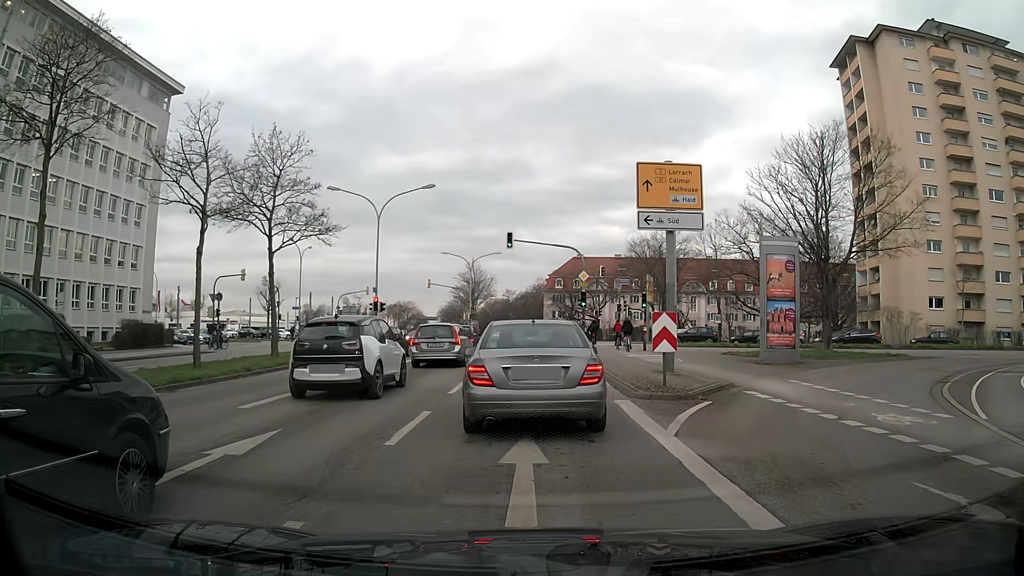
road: primary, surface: asphalt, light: Day
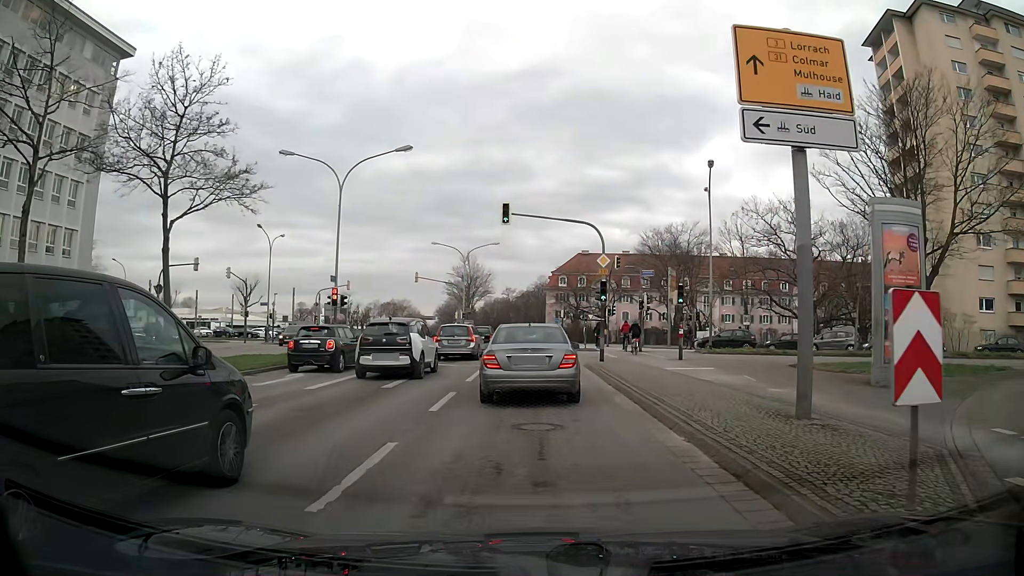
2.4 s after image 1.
(+0.1, +9.3) m; +1°
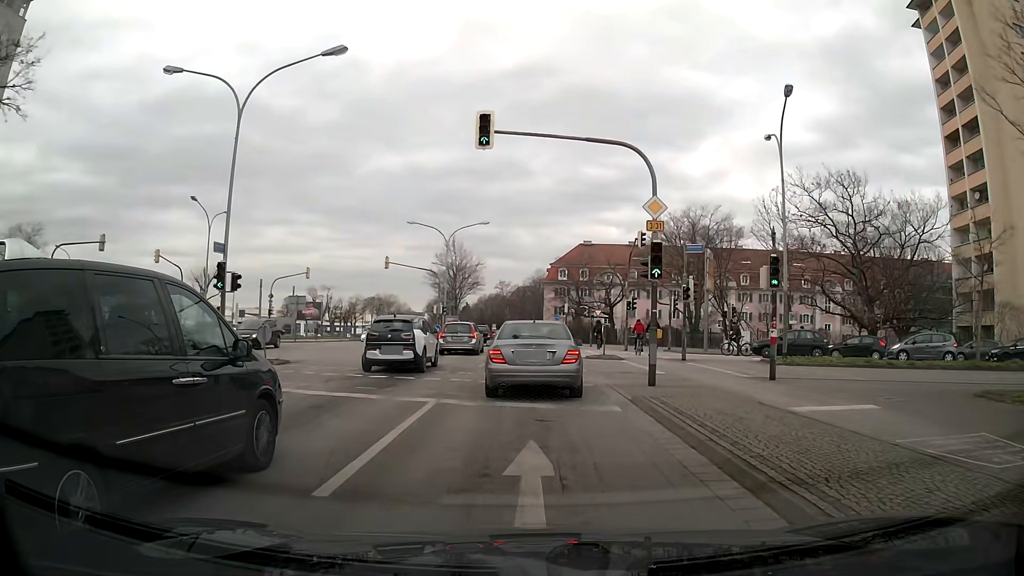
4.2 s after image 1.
(+0.1, +12.0) m; 0°
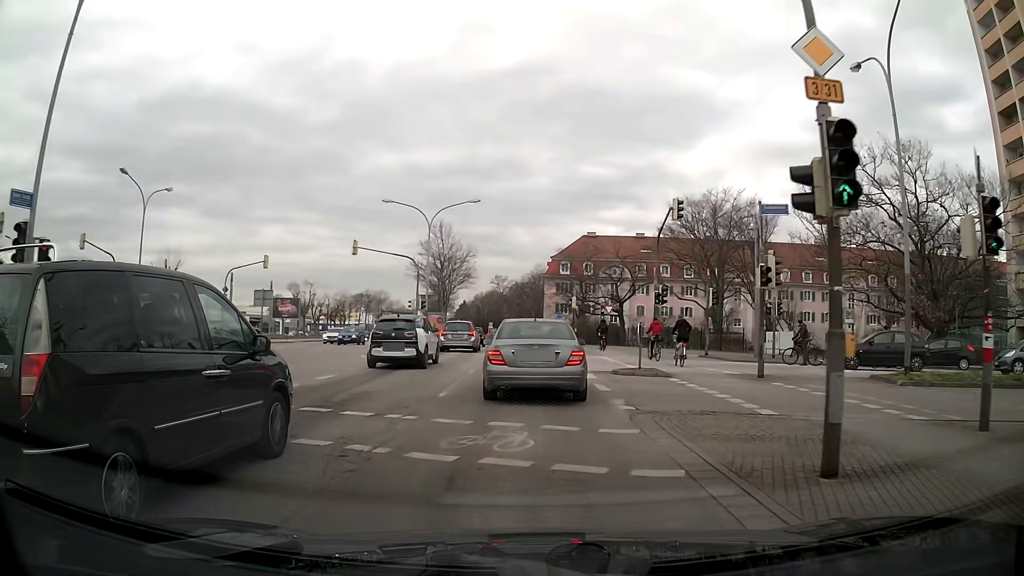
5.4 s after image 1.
(0.0, +9.3) m; 0°
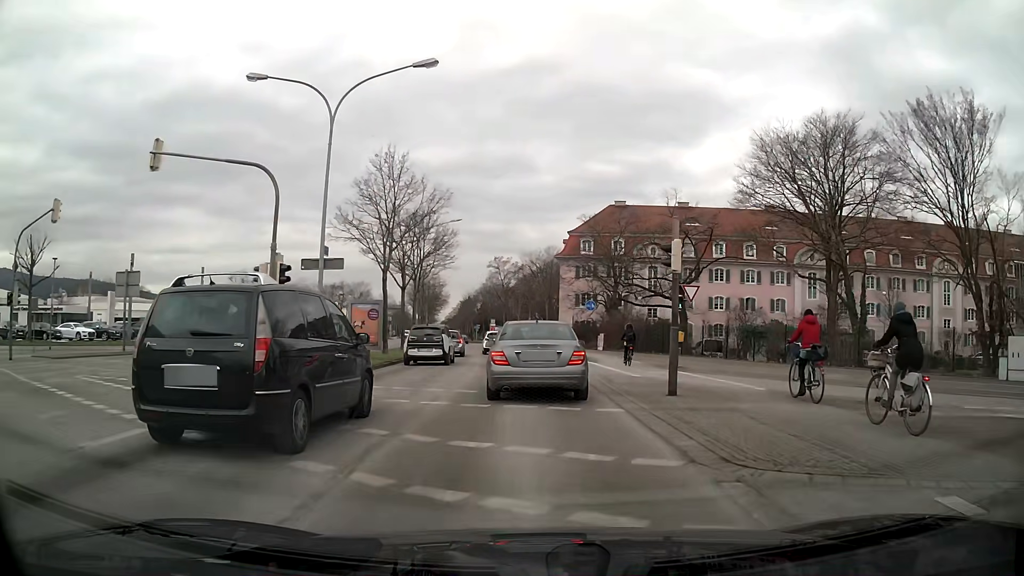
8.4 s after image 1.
(0.0, +24.6) m; 0°
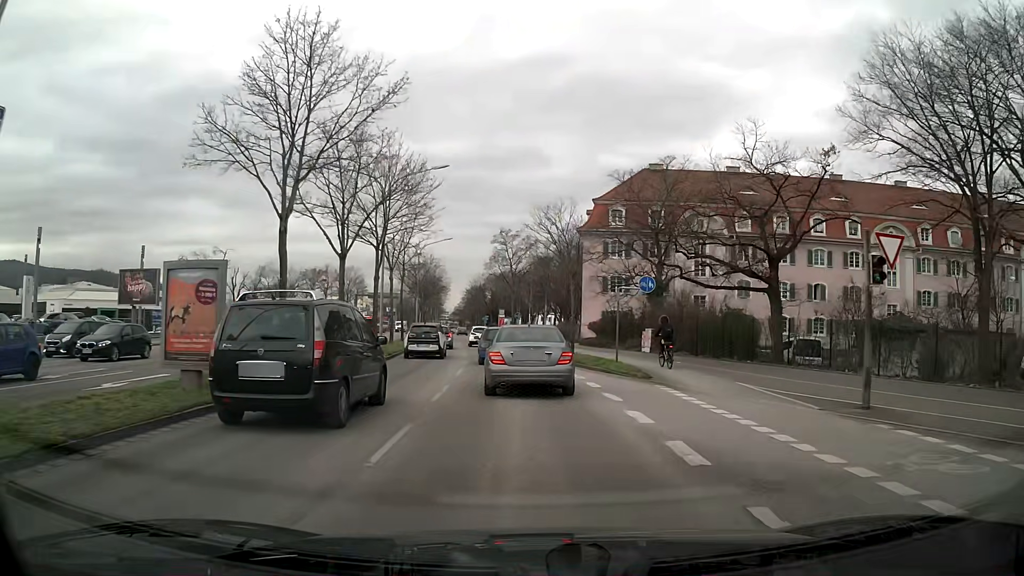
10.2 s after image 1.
(-0.1, +15.6) m; -2°
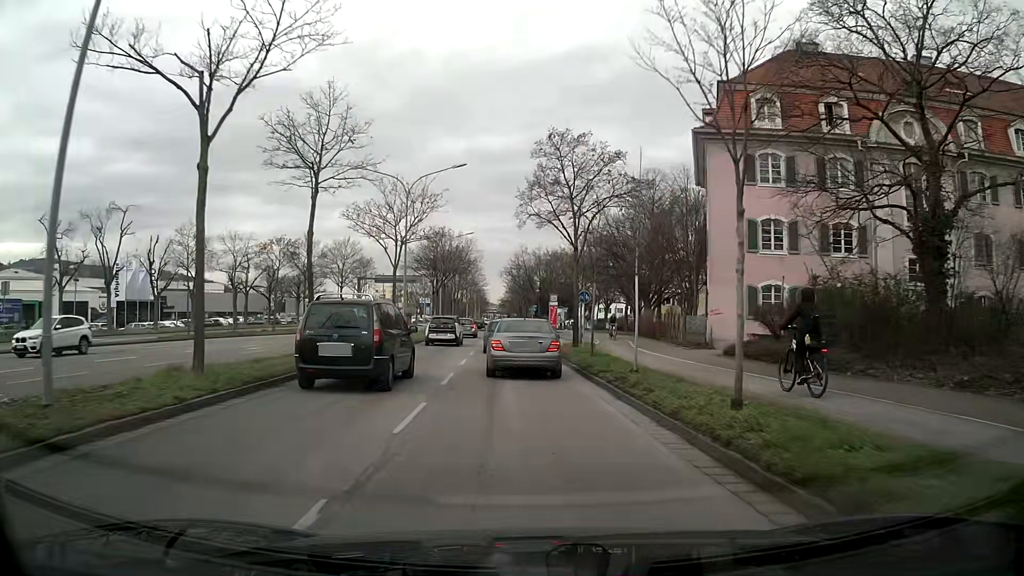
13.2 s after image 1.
(-1.0, +28.7) m; -4°
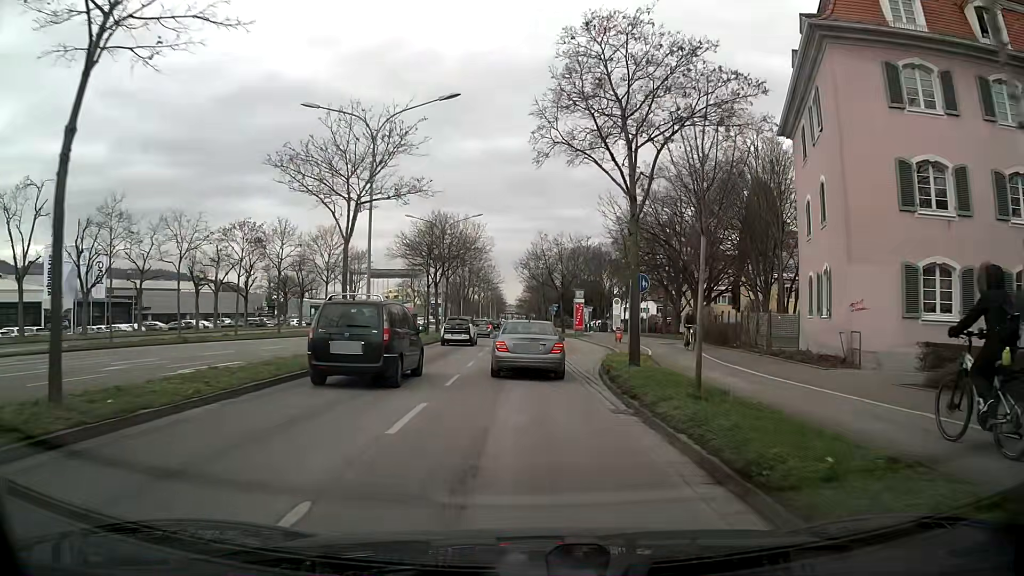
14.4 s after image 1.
(-0.1, +12.3) m; -1°
(0, +10) (0, +20) (-1, +30) (-1, +40) (-1, +50) (-1, +60) (-2, +70) (-2, +80) (-2, +90) (-2, +100) m
